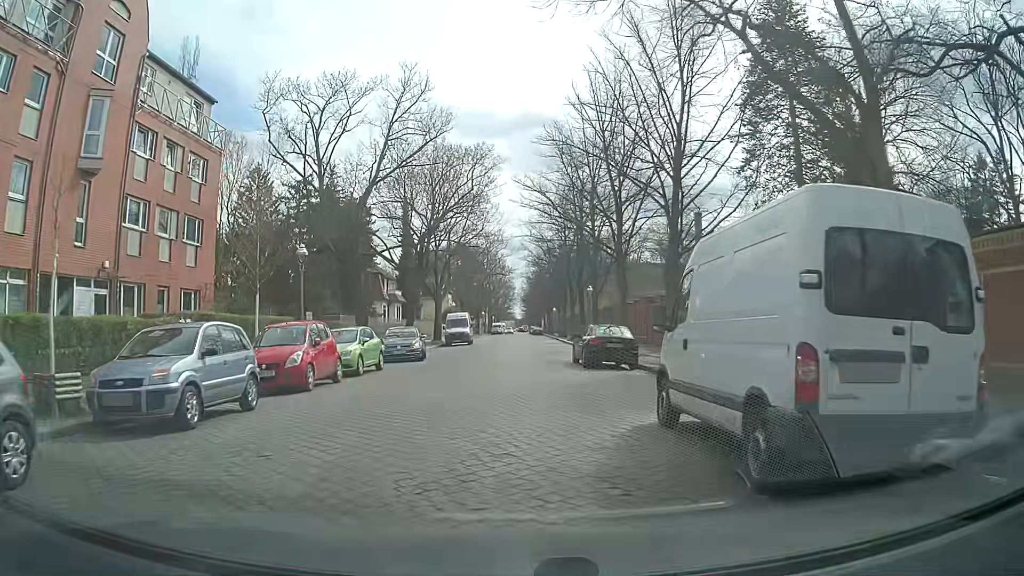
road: residential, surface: sett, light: Day
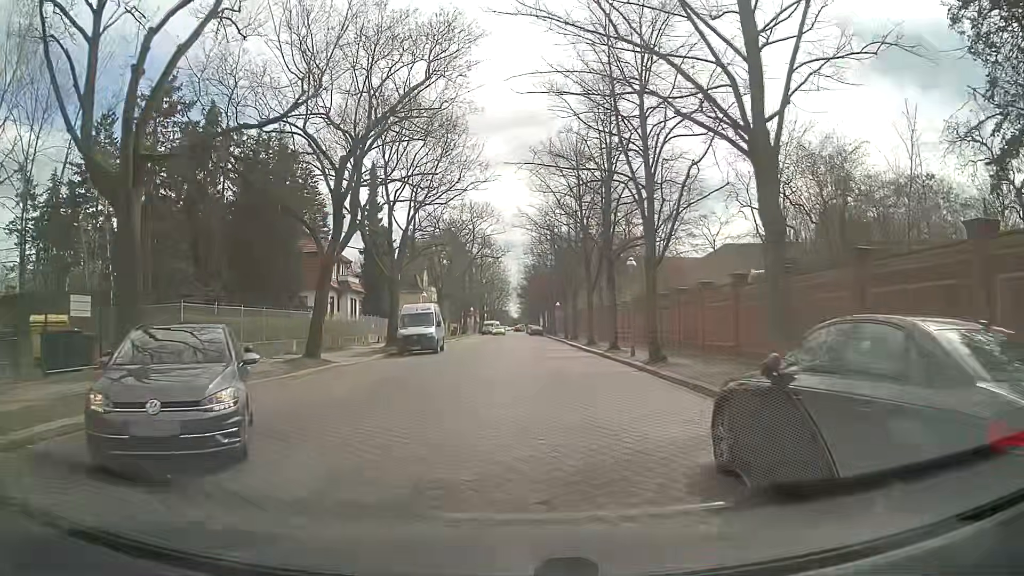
(+0.6, +19.1) m; +1°
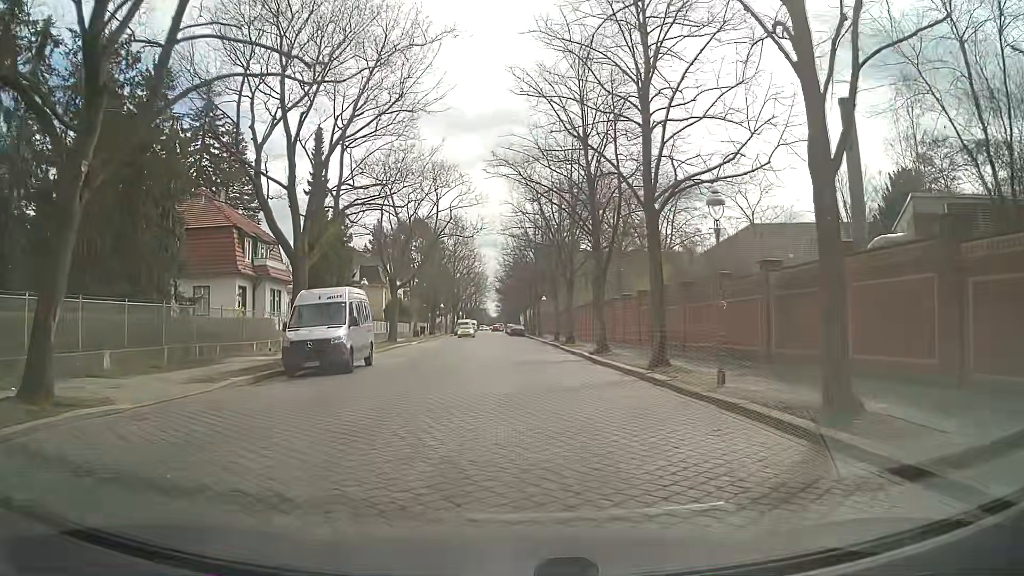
(+0.3, +14.4) m; +2°
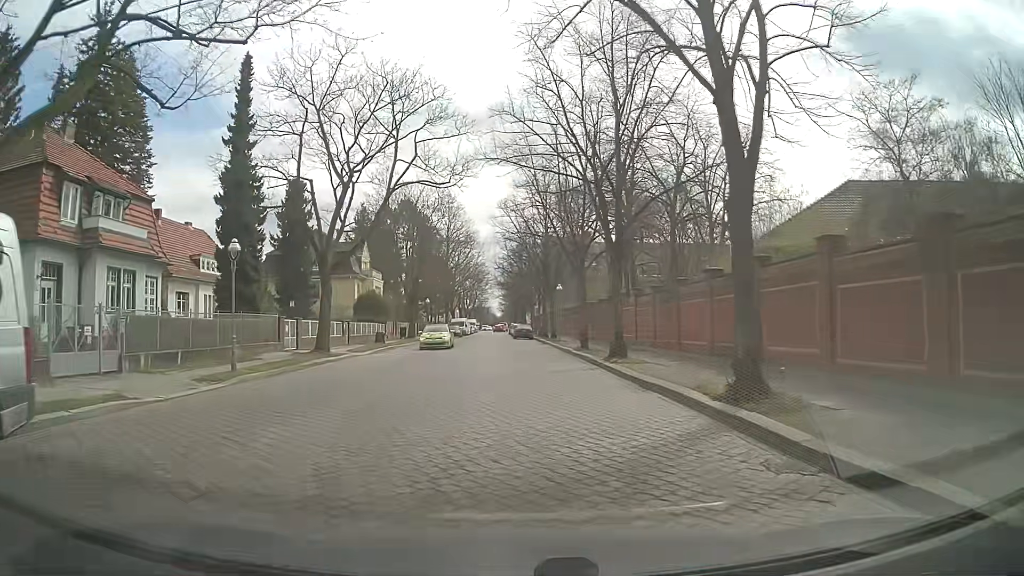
(+0.1, +18.3) m; 0°
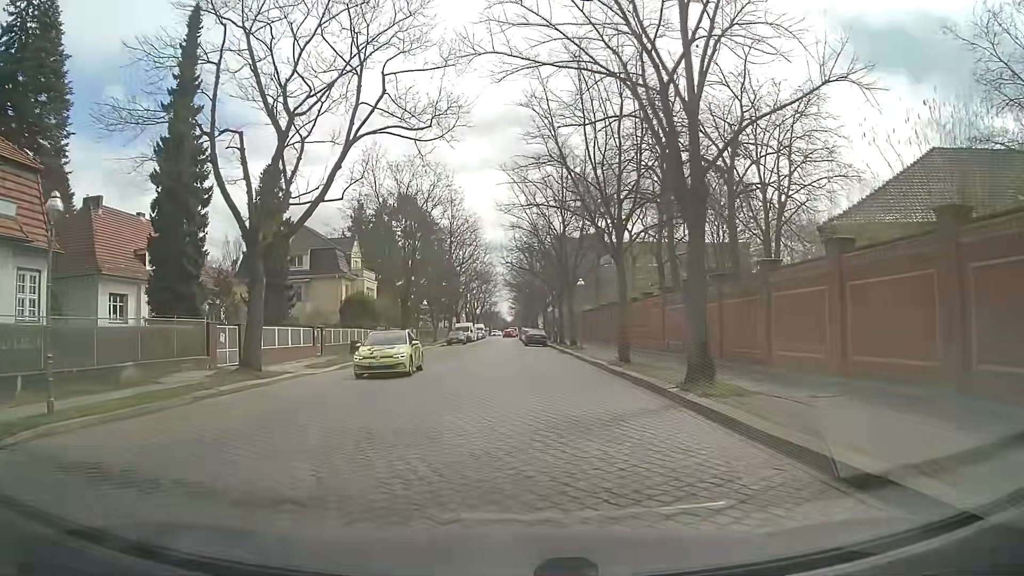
(0.0, +9.4) m; -2°
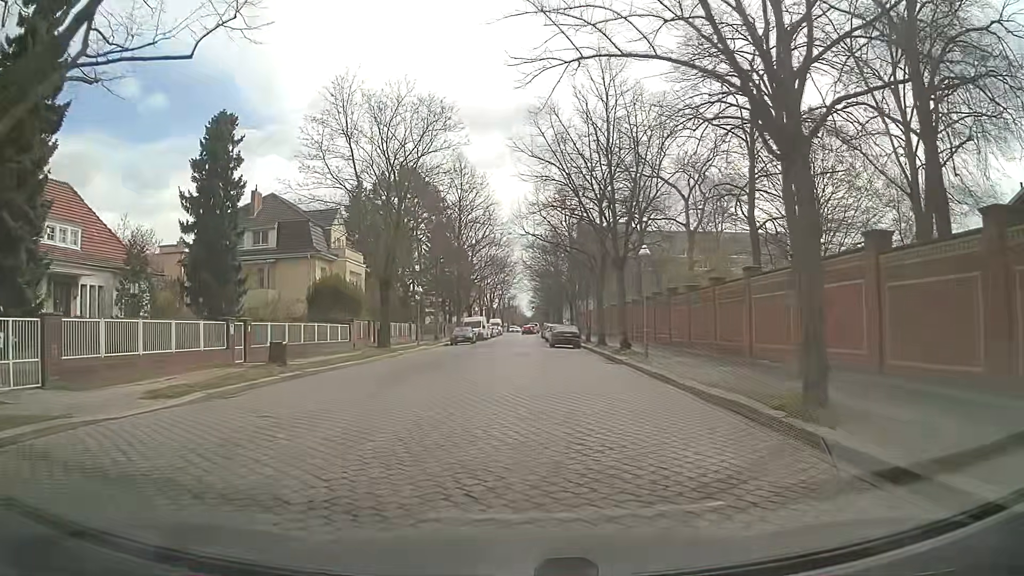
(+0.2, +14.3) m; 0°
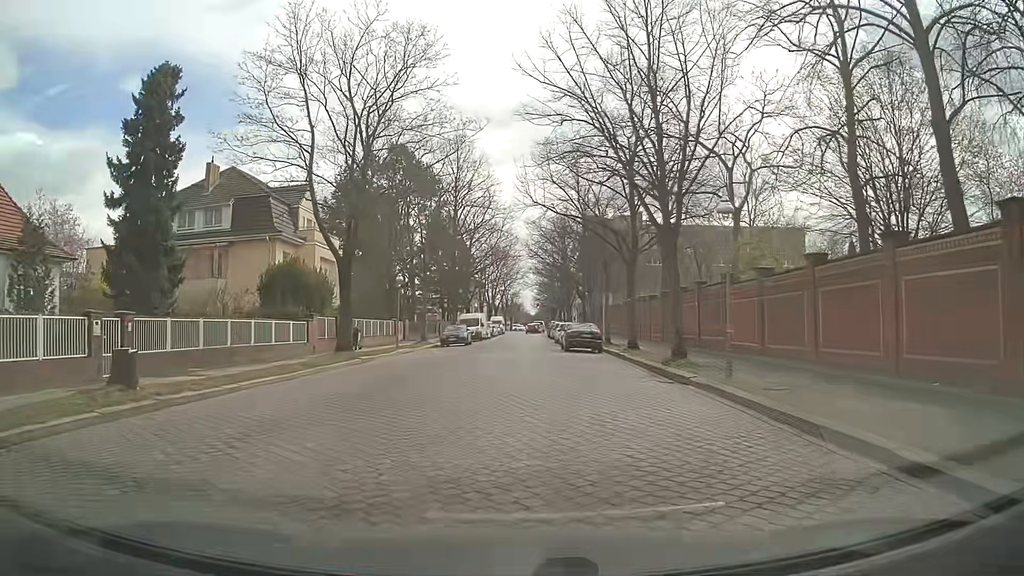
(0.0, +9.3) m; -1°
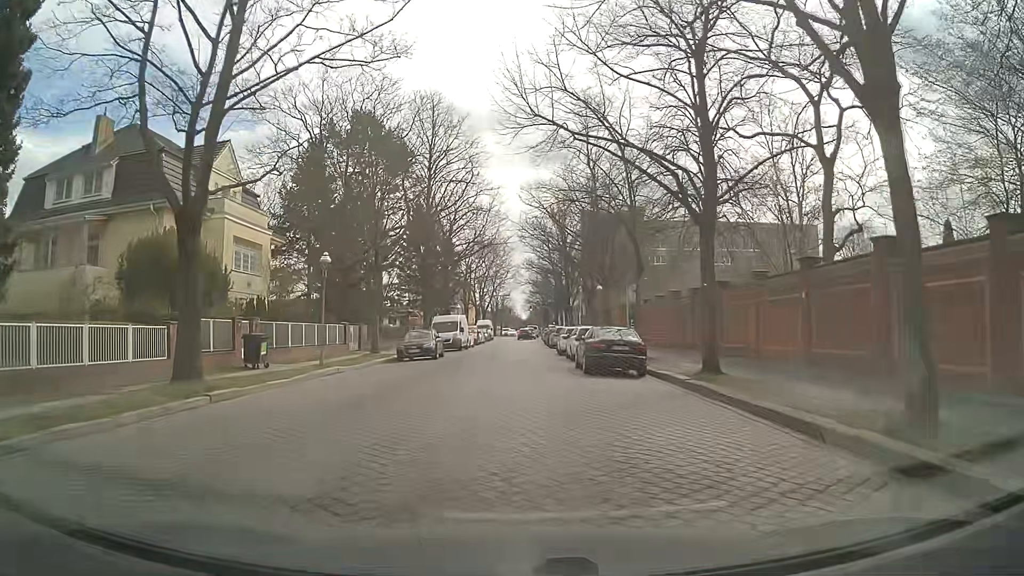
(+0.2, +13.1) m; +1°
(0, +10) (0, +20) (0, +30) (+1, +40) (+1, +50) (+1, +60) (+2, +70) (+2, +80) (+2, +90) (+3, +100) m
